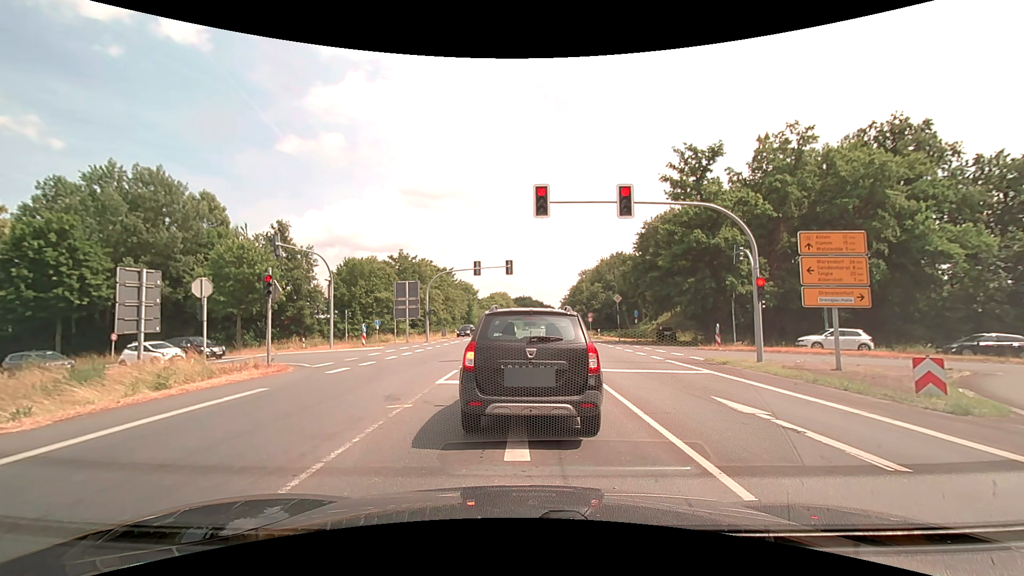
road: primary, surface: asphalt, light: Day
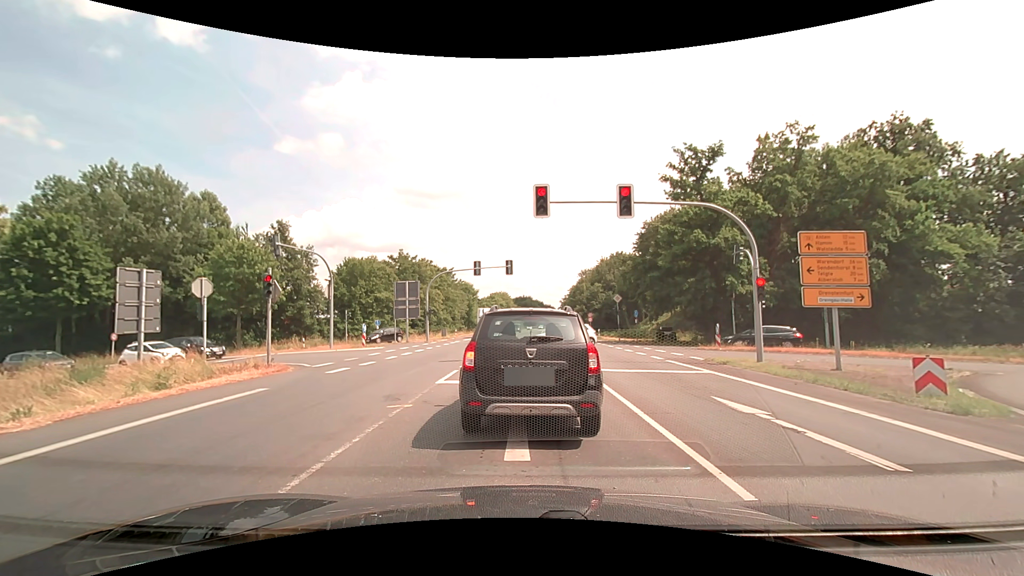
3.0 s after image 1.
(0.0, 0.0) m; 0°
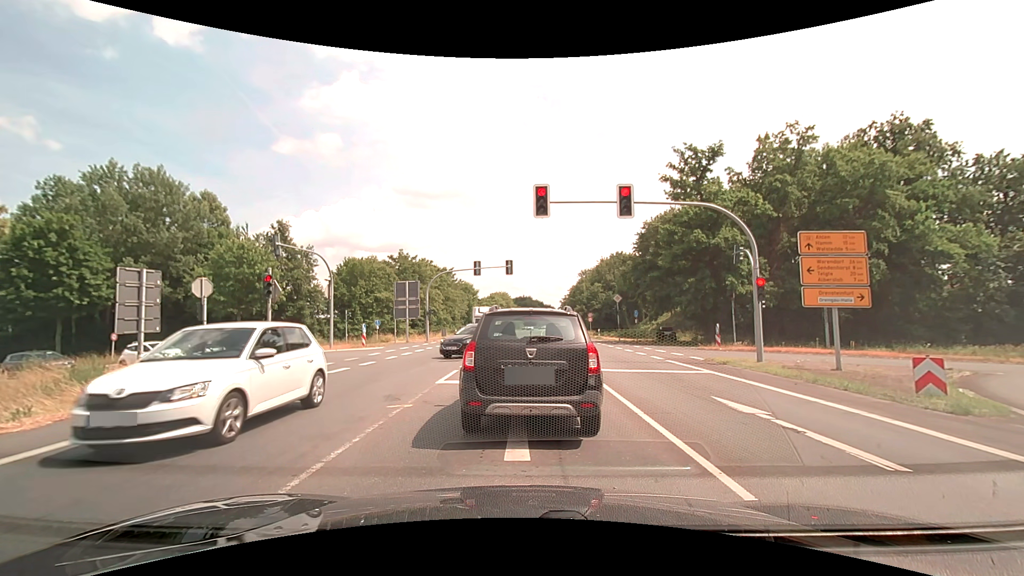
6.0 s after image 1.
(0.0, 0.0) m; 0°
